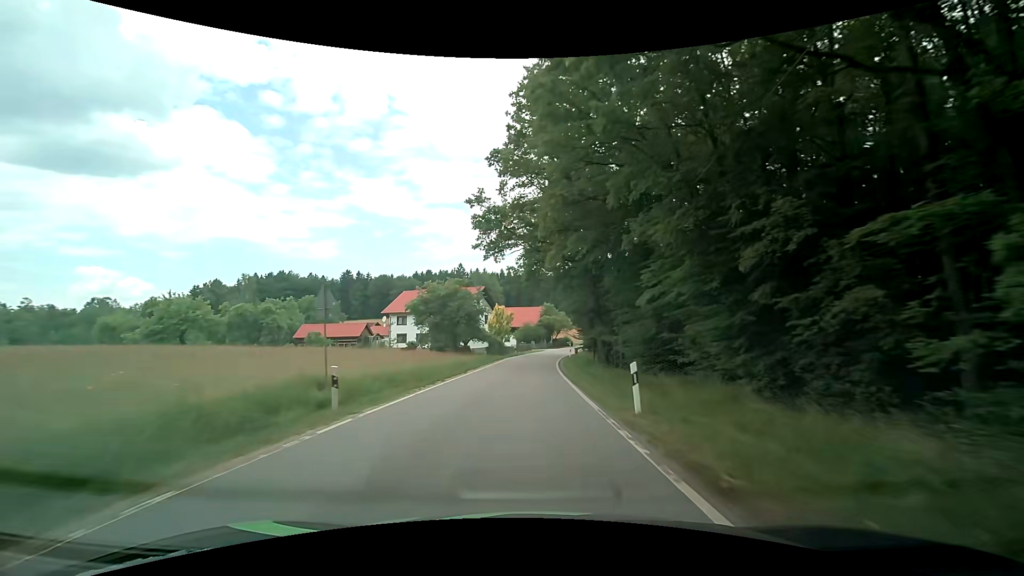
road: tertiary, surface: asphalt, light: Day
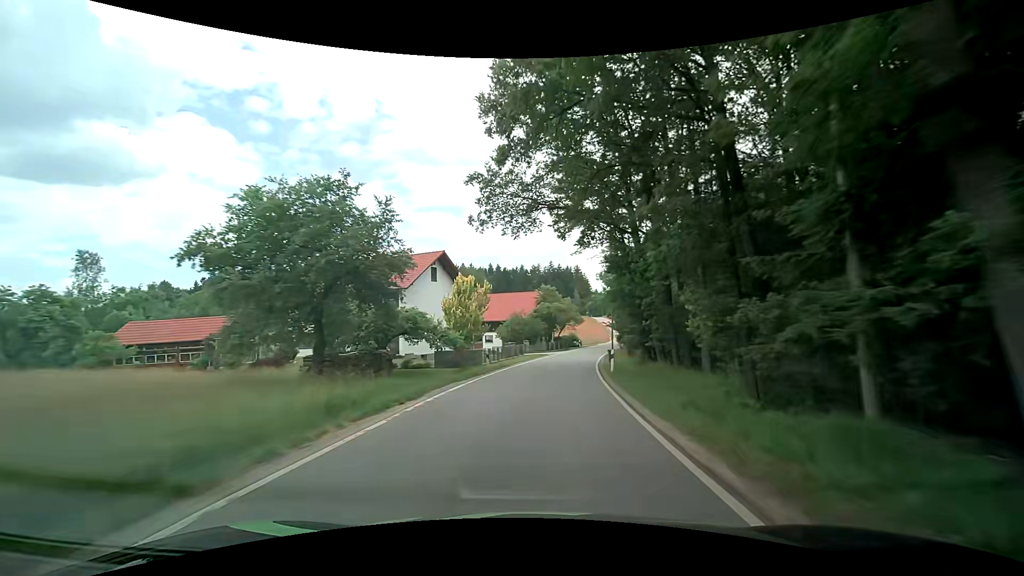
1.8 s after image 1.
(+0.2, +31.3) m; +1°
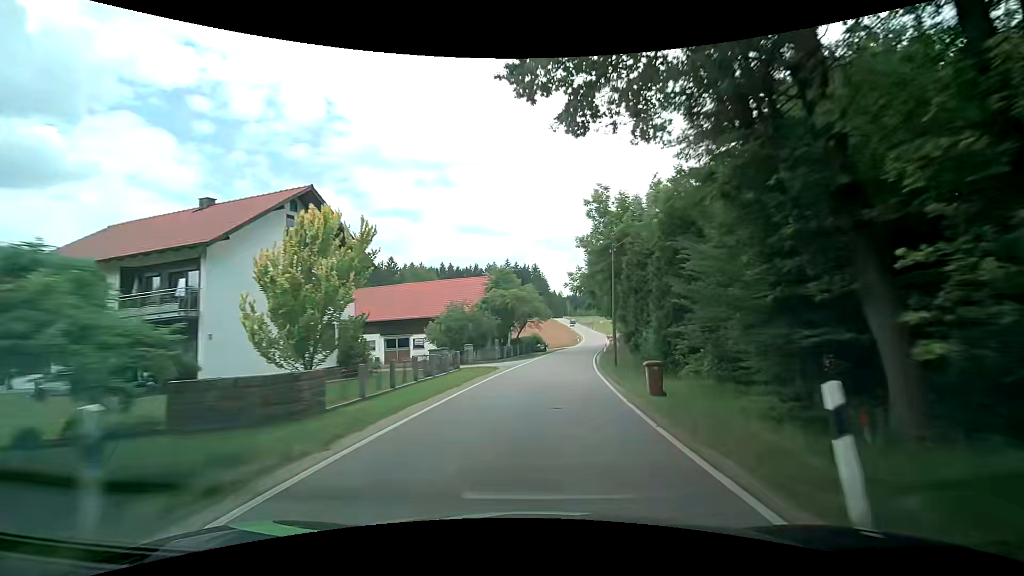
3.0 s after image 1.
(+0.9, +20.2) m; +5°
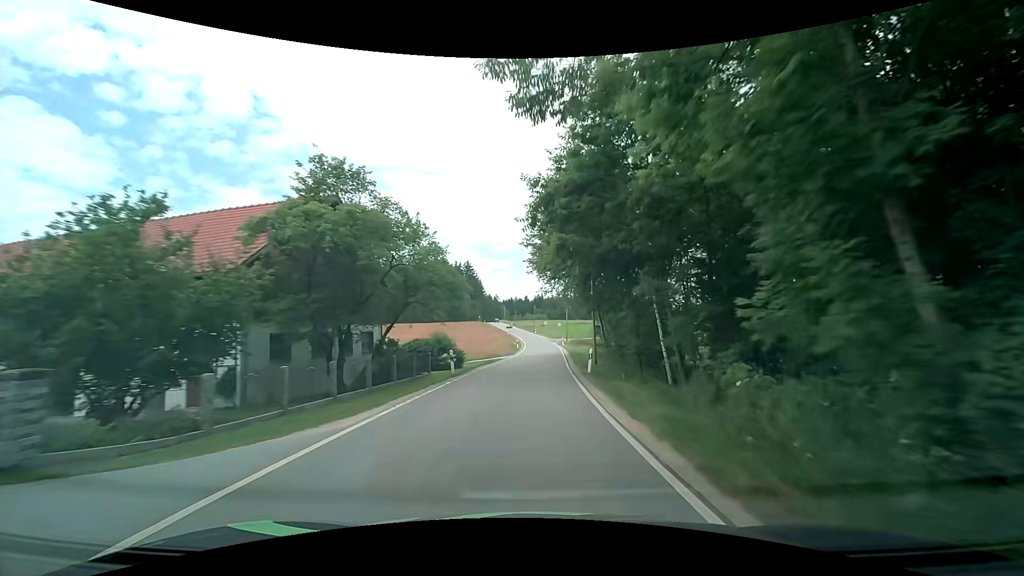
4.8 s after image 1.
(+2.1, +29.2) m; +8°
